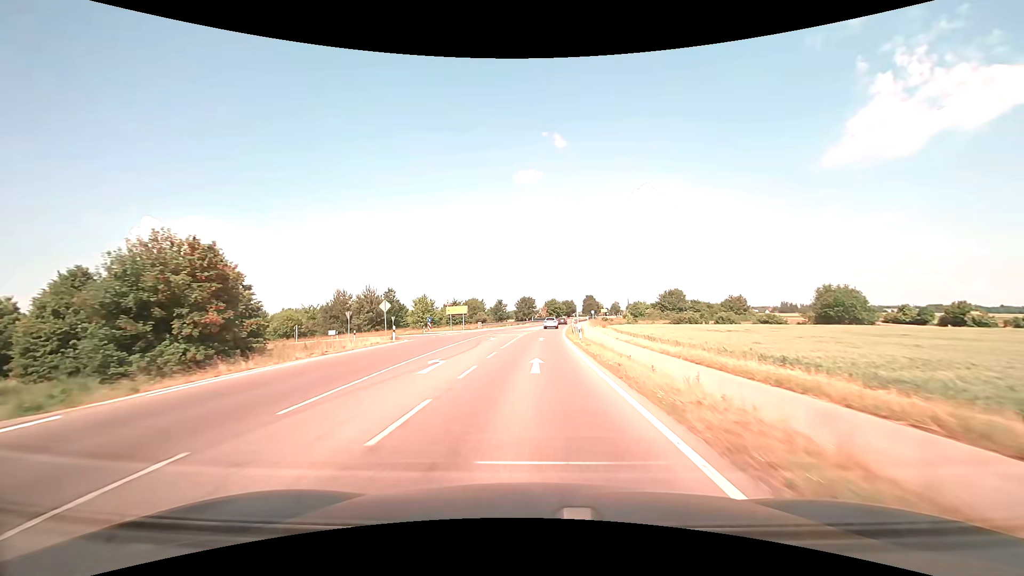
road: tertiary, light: Day
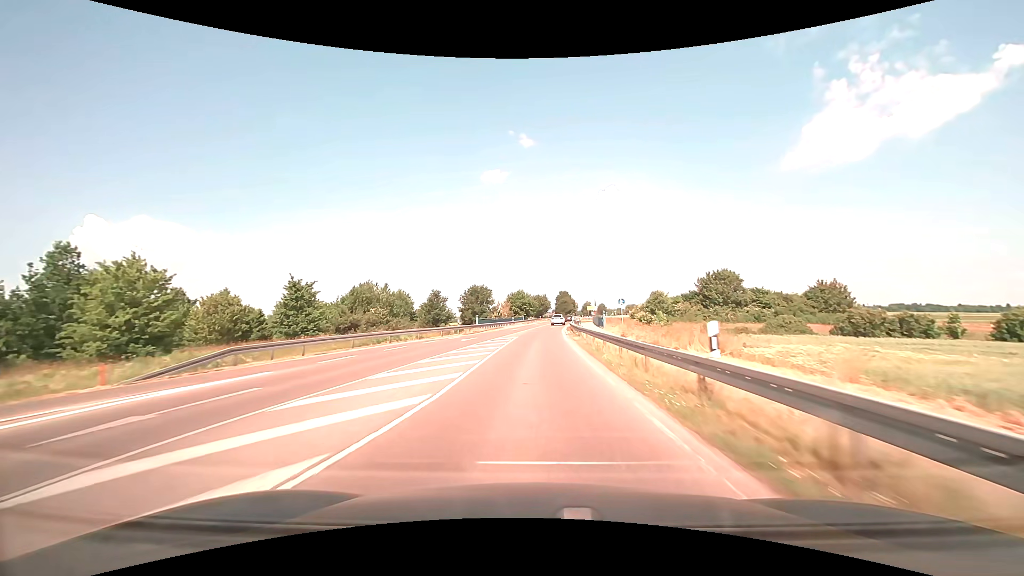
(+1.7, +62.4) m; +4°
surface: asphalt
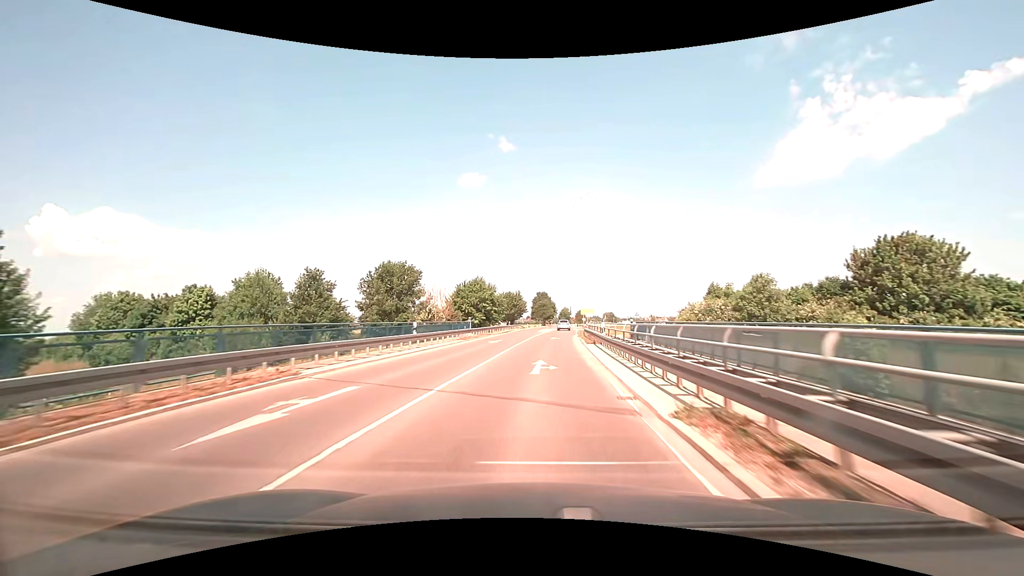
(+1.1, +49.5) m; +3°
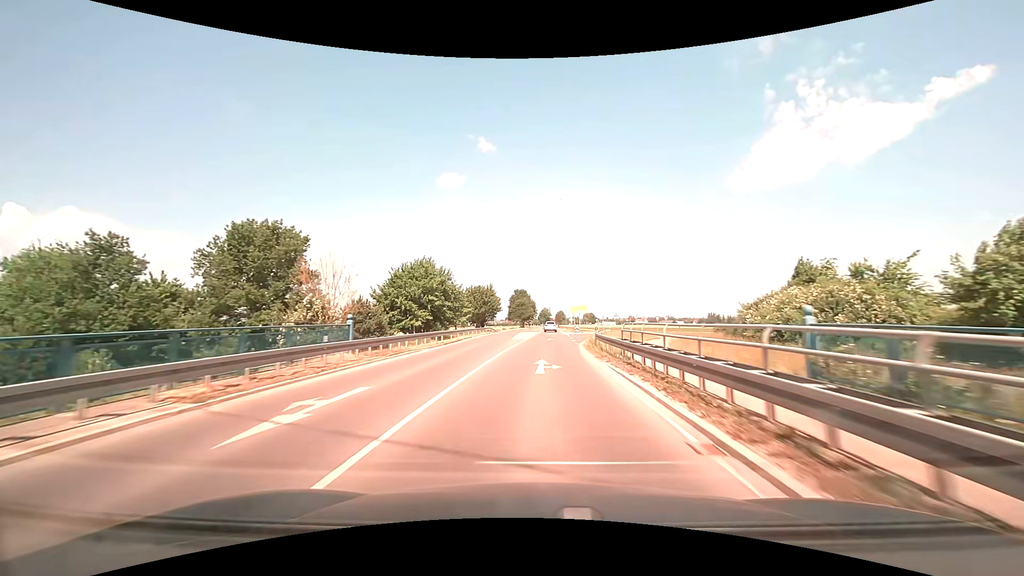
(+0.6, +24.8) m; +2°
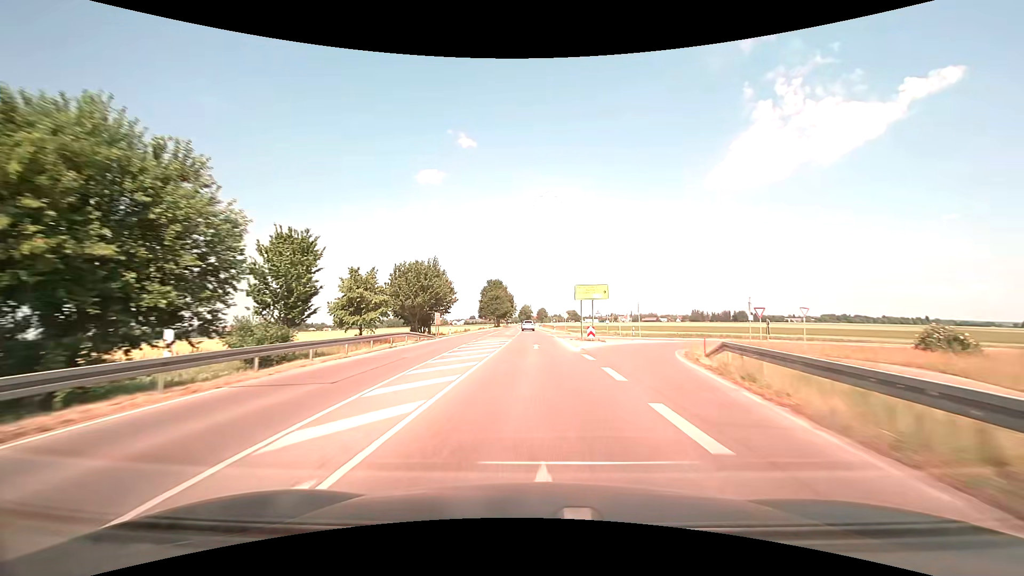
(+0.9, +38.0) m; +2°
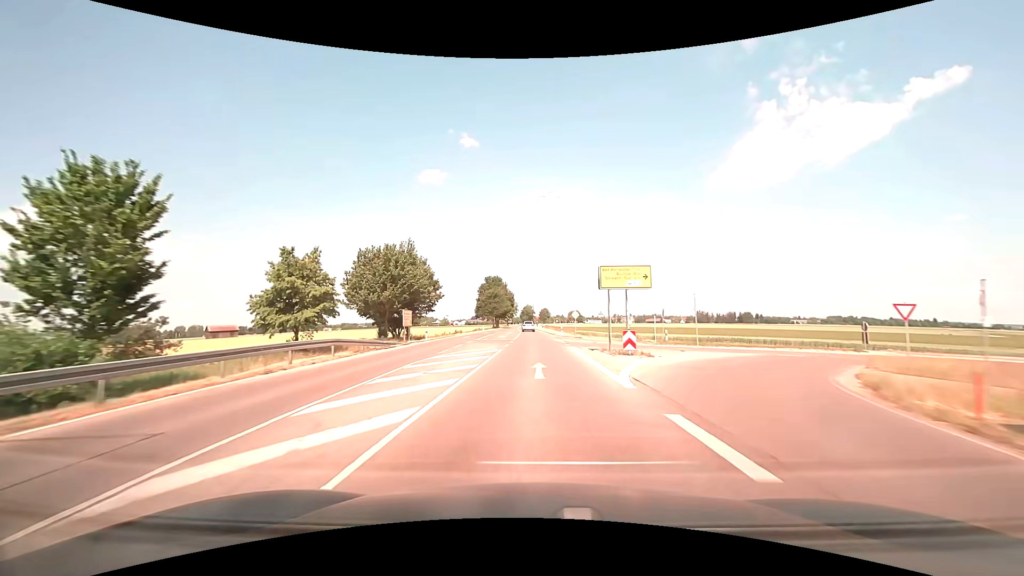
(0.0, +12.9) m; 0°
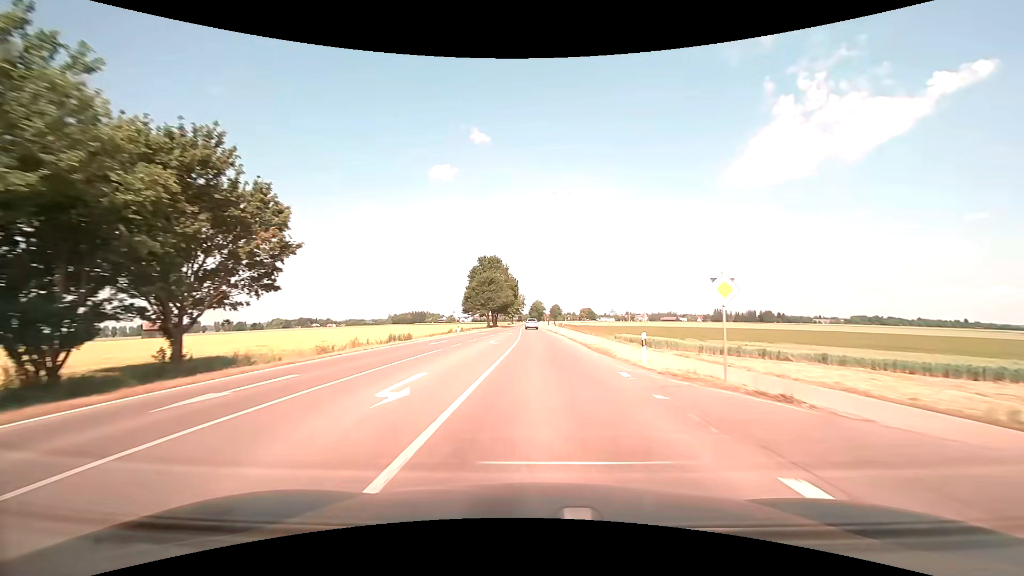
(-0.4, +38.6) m; -1°
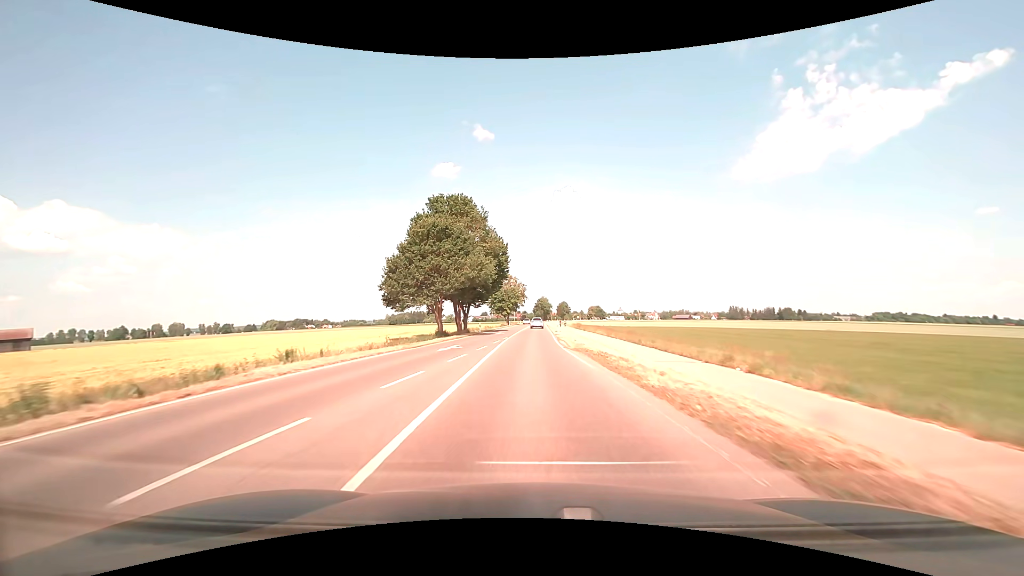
(-0.2, +51.4) m; -1°
(0, +10) (0, +20) (0, +30) (0, +40) (0, +50) (0, +60) (0, +70) (0, +80) (0, +90) (0, +100) m
